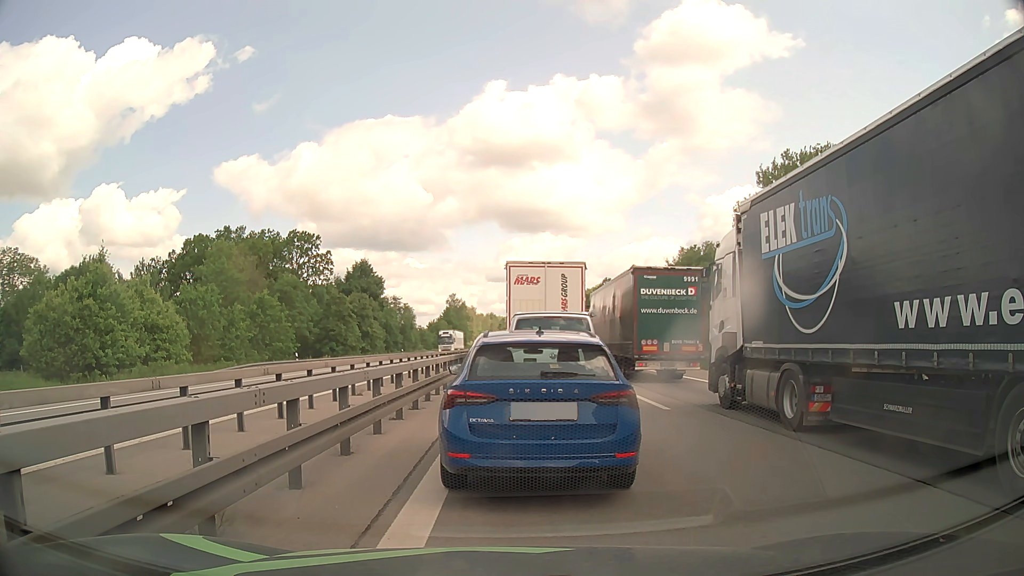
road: motorway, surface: asphalt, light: Day
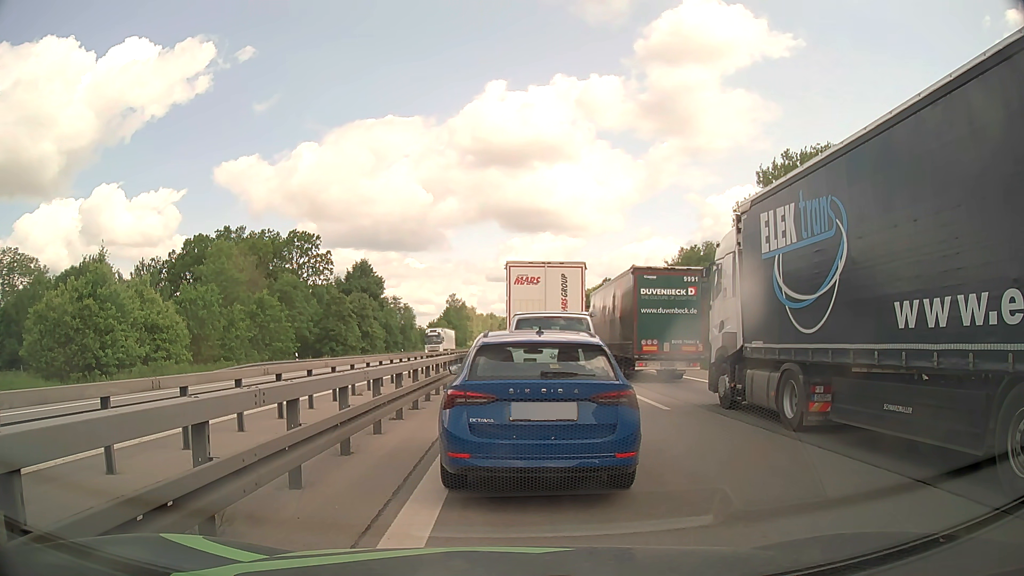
(0.0, 0.0) m; 0°
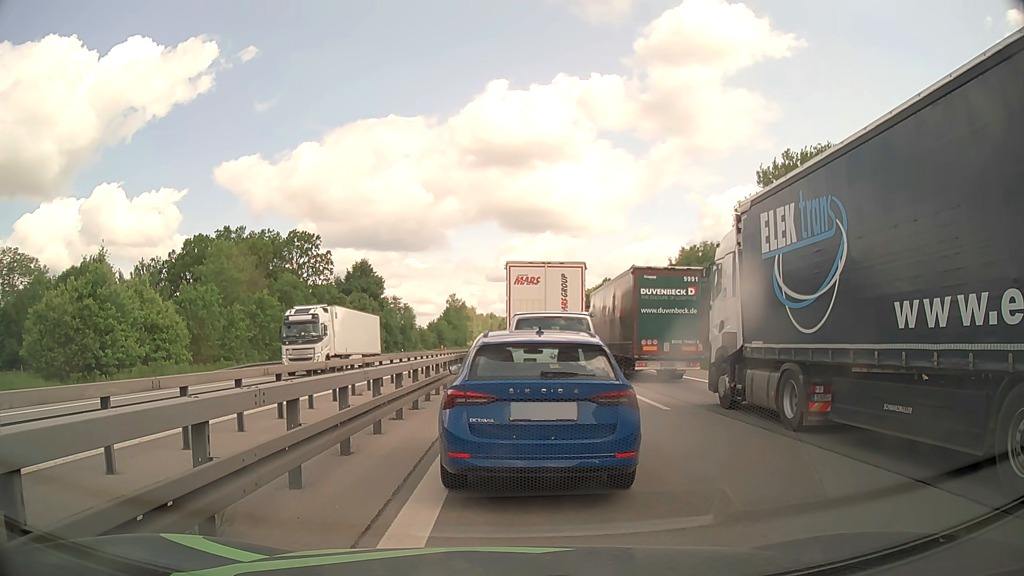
(0.0, 0.0) m; 0°
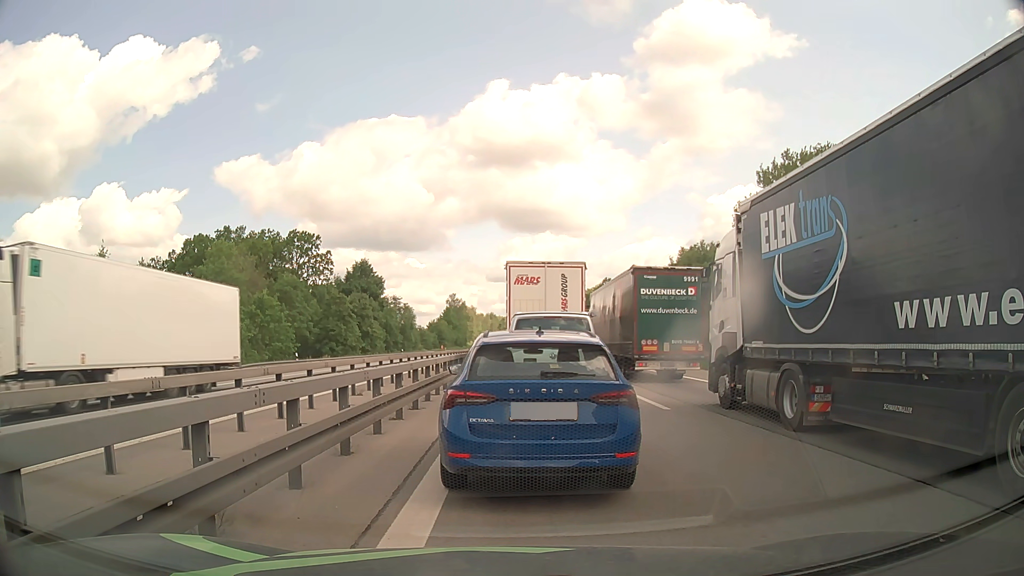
(0.0, 0.0) m; 0°
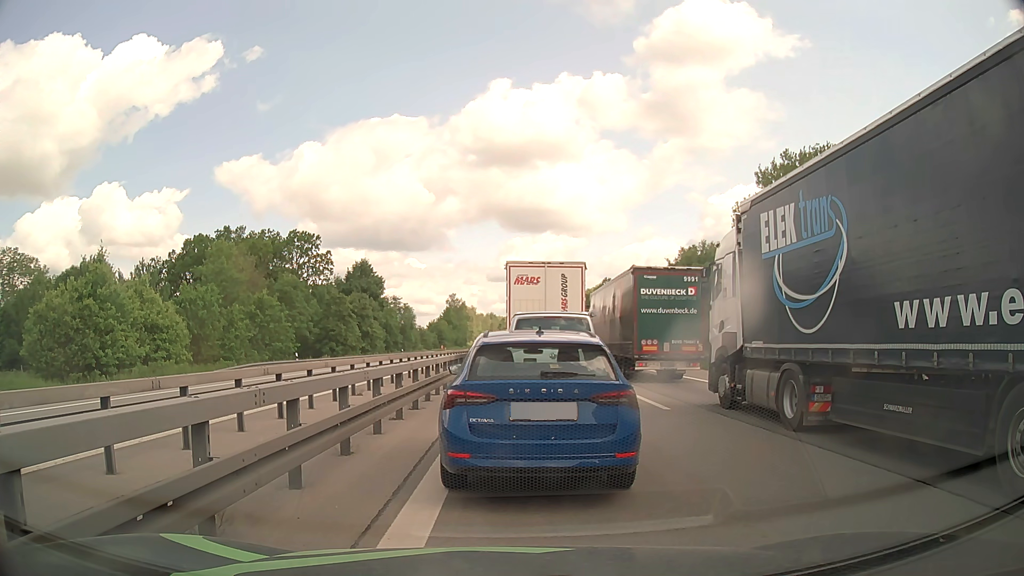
(0.0, 0.0) m; 0°
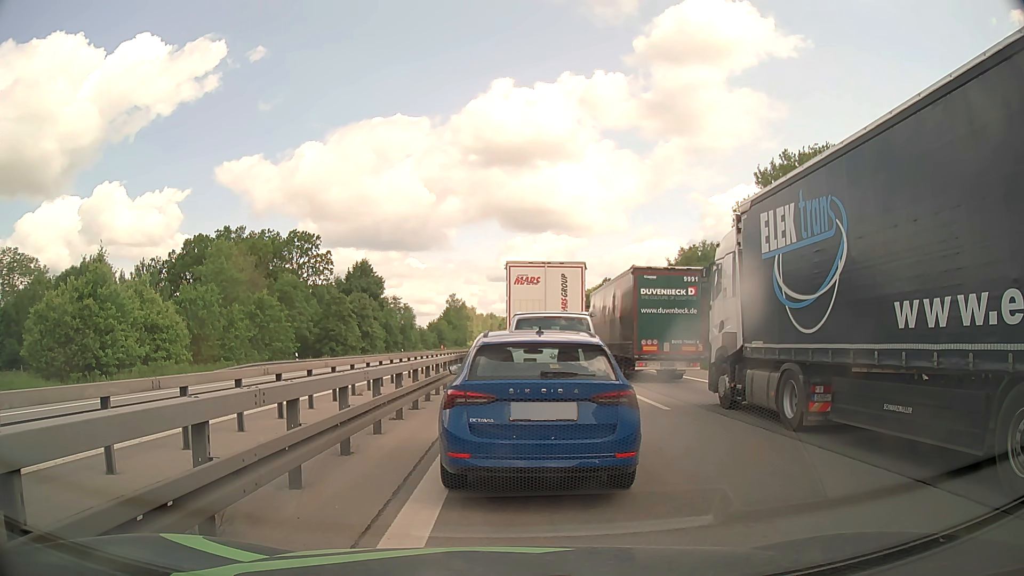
(0.0, 0.0) m; 0°
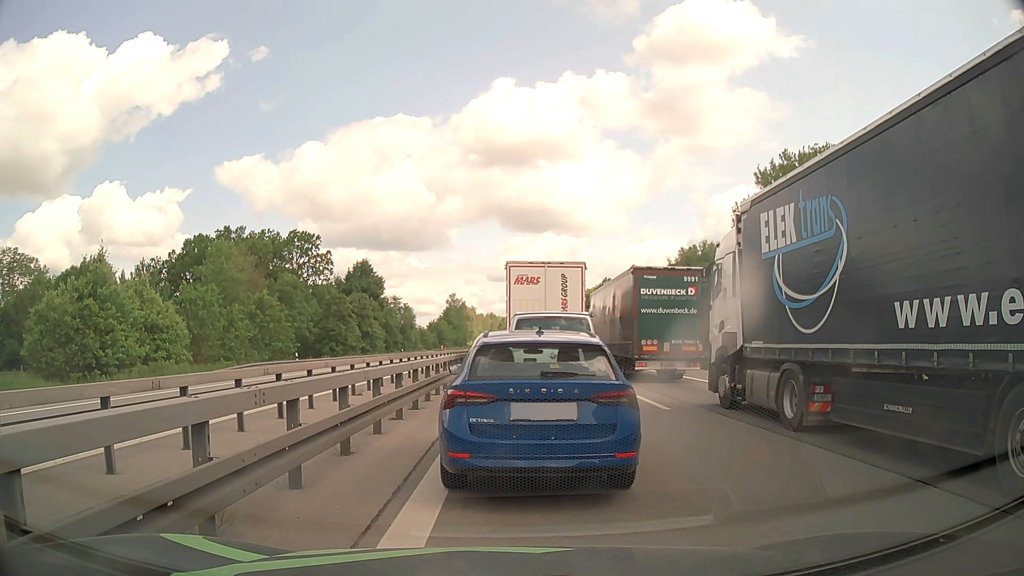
(0.0, 0.0) m; 0°
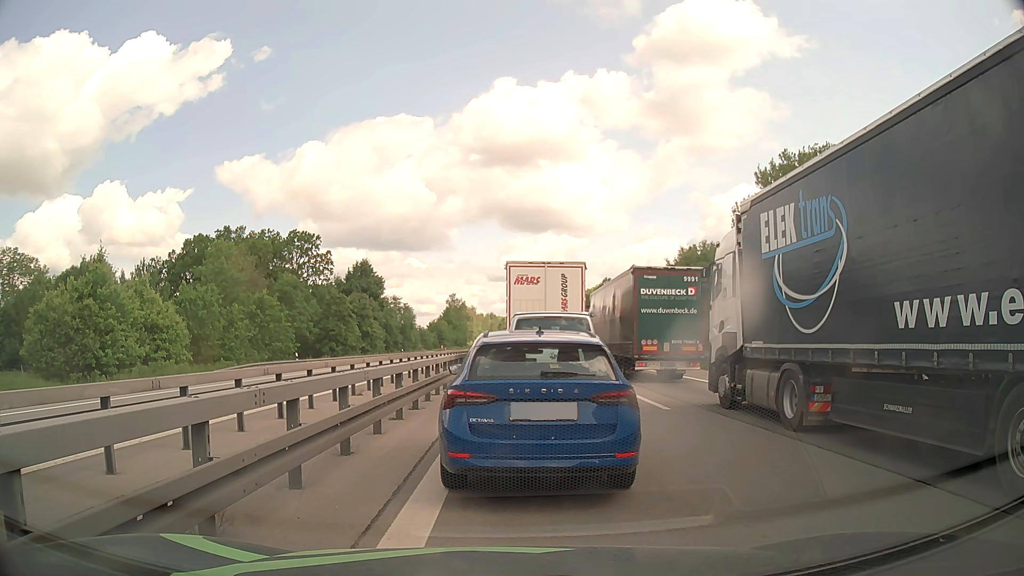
(0.0, 0.0) m; 0°
